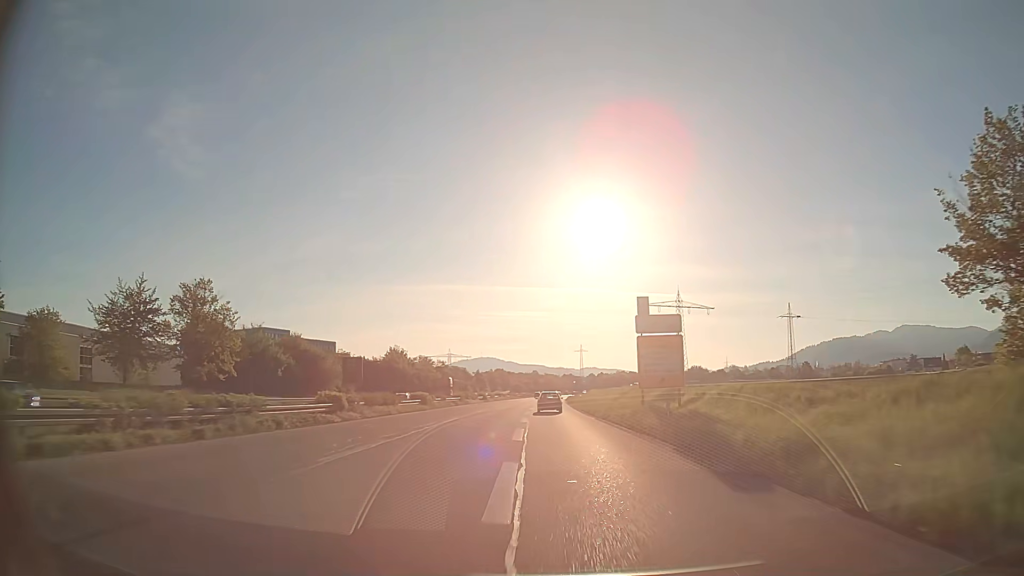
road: trunk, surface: asphalt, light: Day
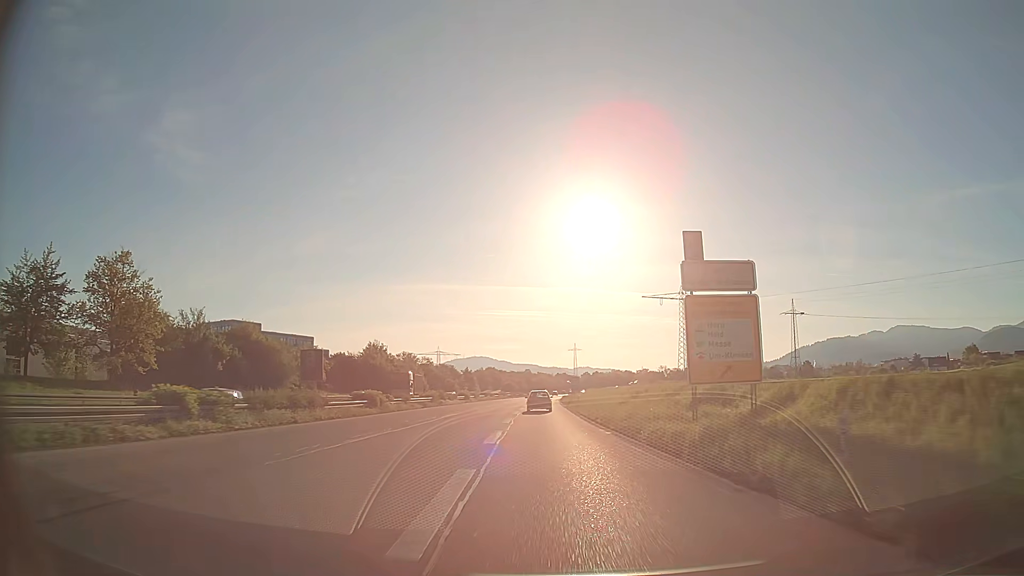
(+0.1, +13.7) m; +1°
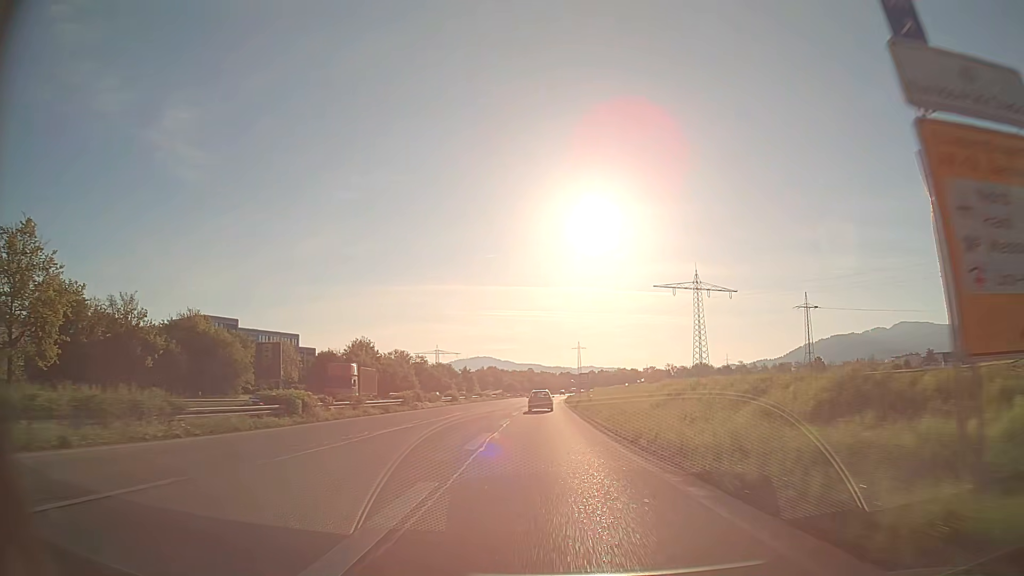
(0.0, +13.6) m; 0°
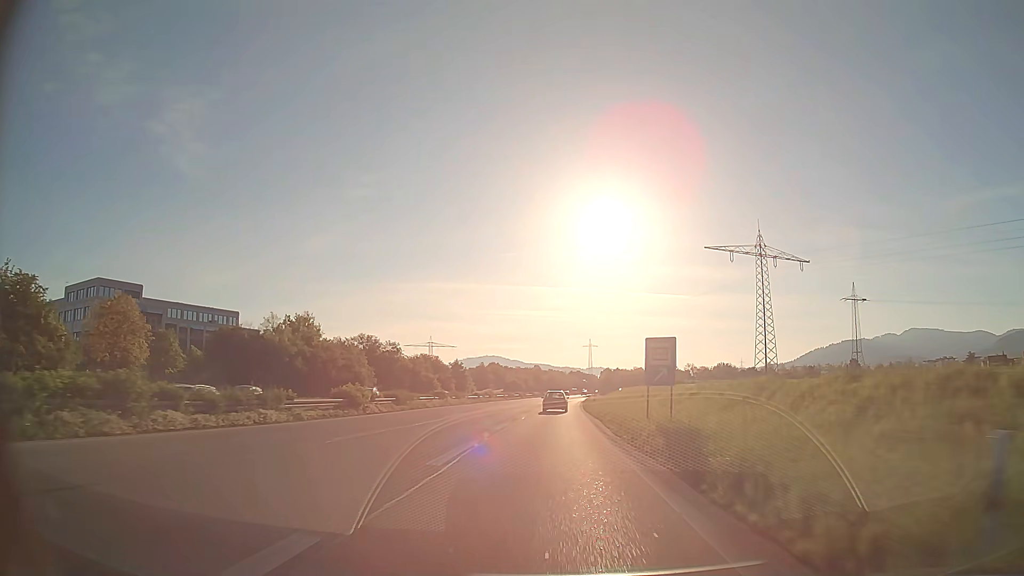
(-0.3, +40.3) m; -1°
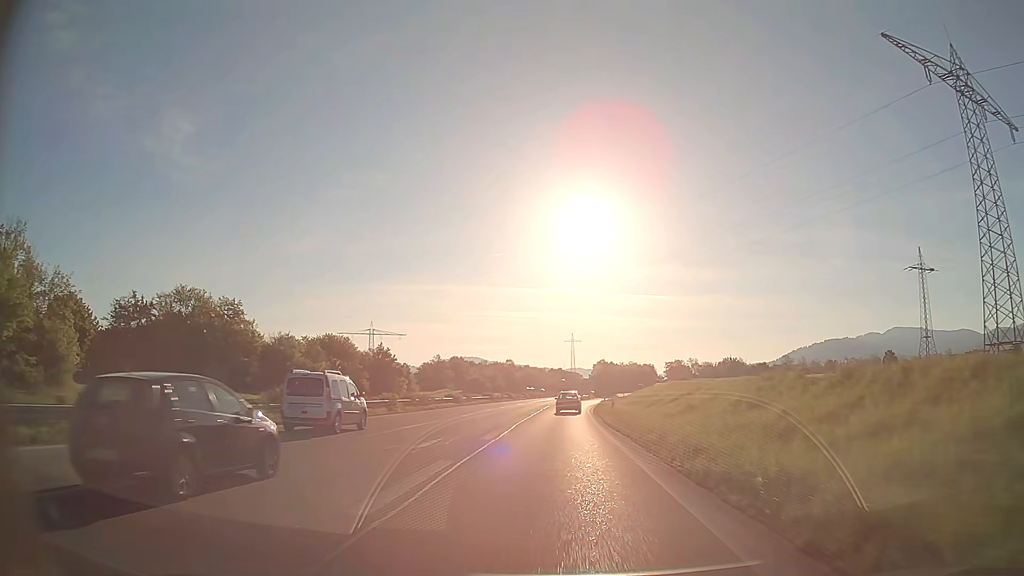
(+0.9, +65.4) m; +2°
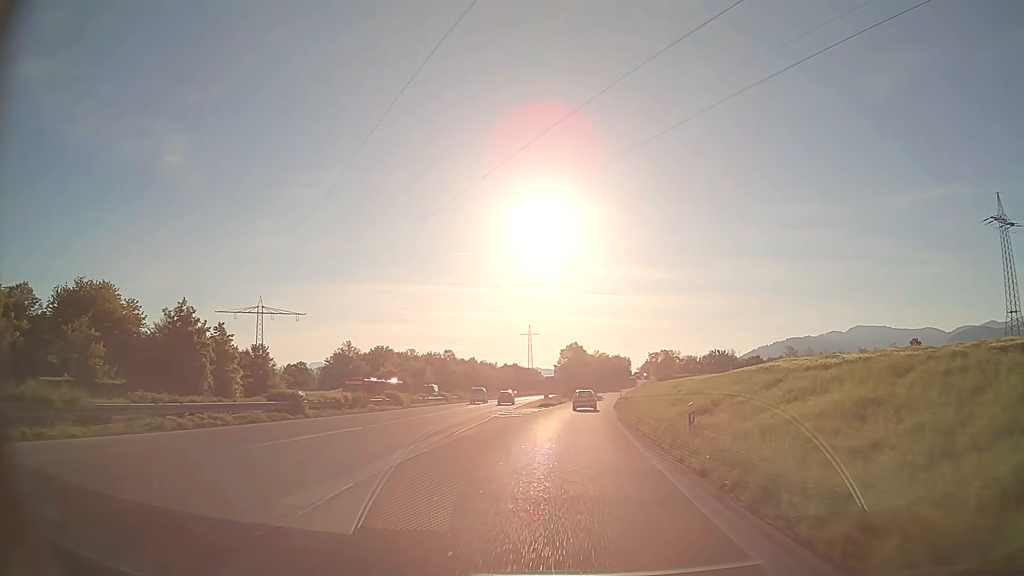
(+1.7, +60.0) m; +4°
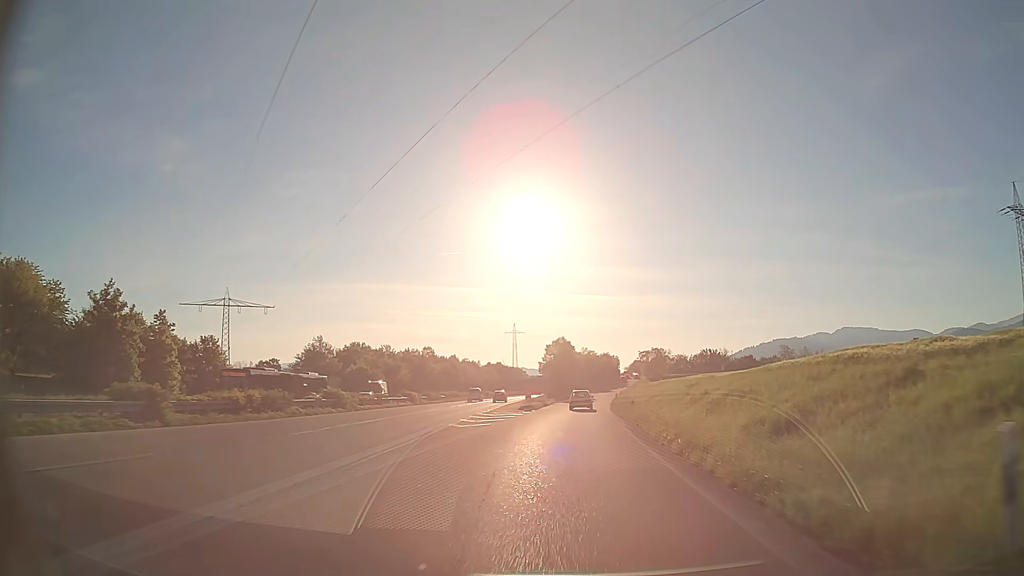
(+0.1, +11.3) m; +1°
